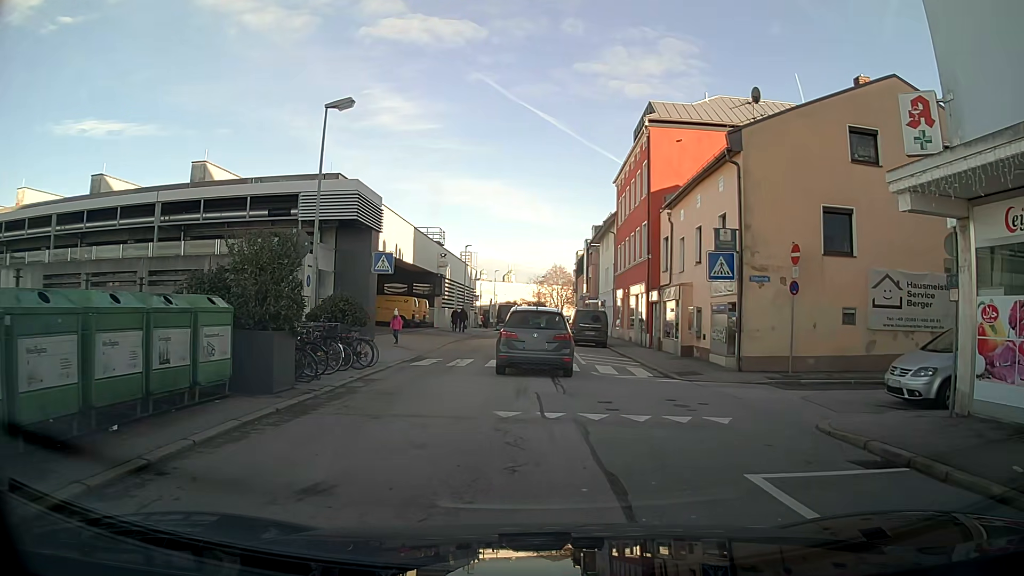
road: residential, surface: asphalt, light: Day
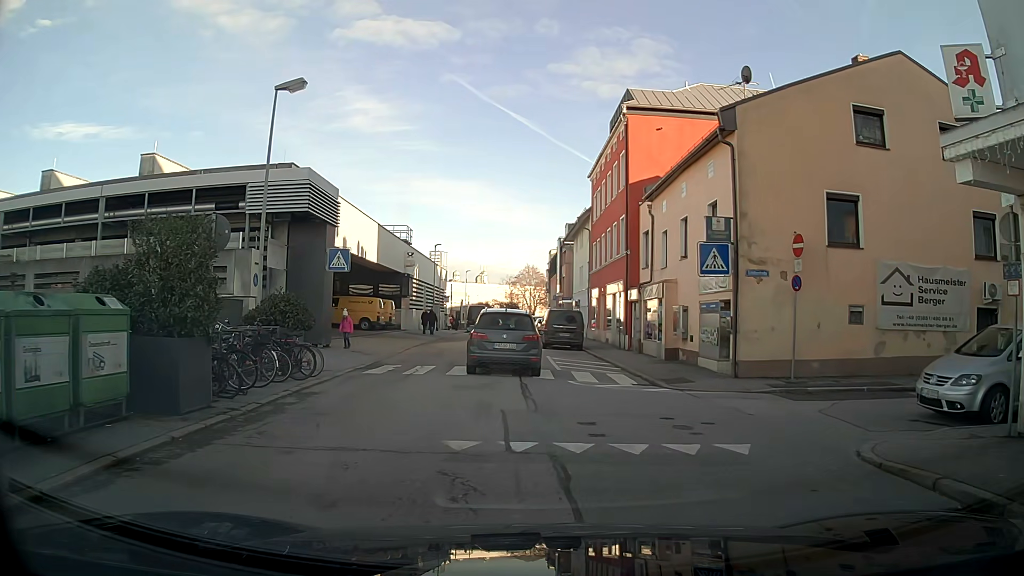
(0.0, +2.1) m; +2°
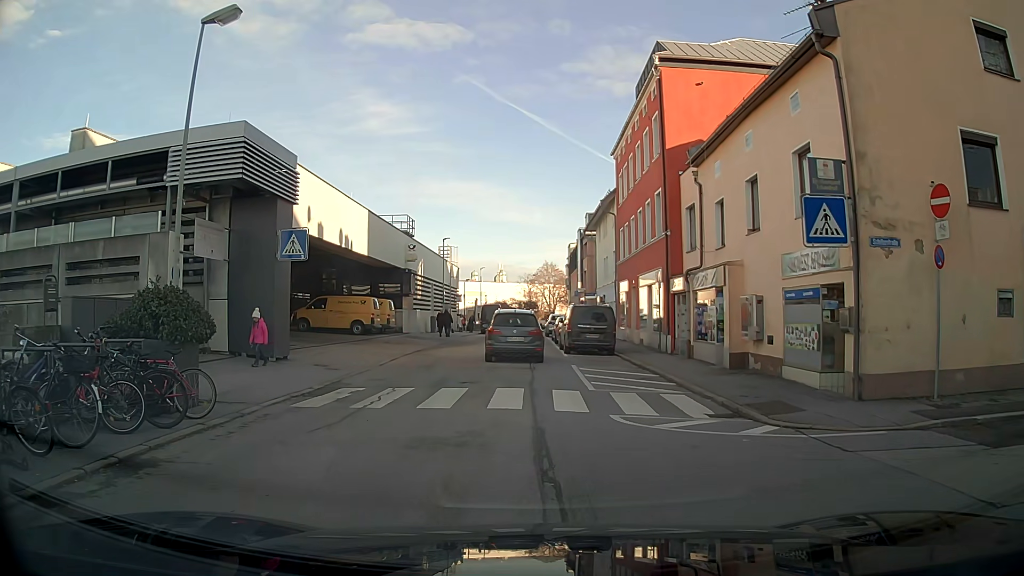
(-0.1, +5.6) m; -3°
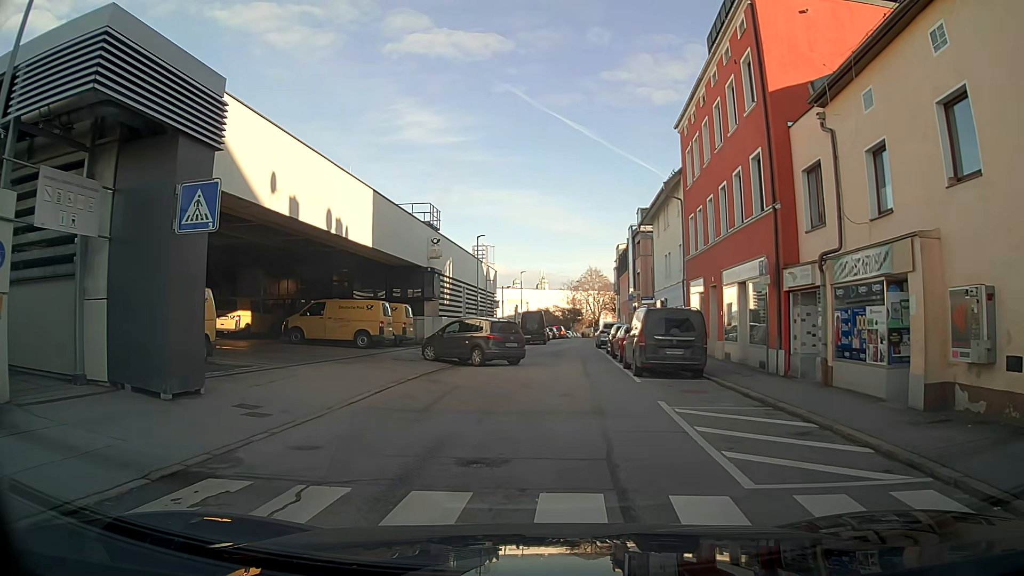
(-0.2, +7.7) m; -3°
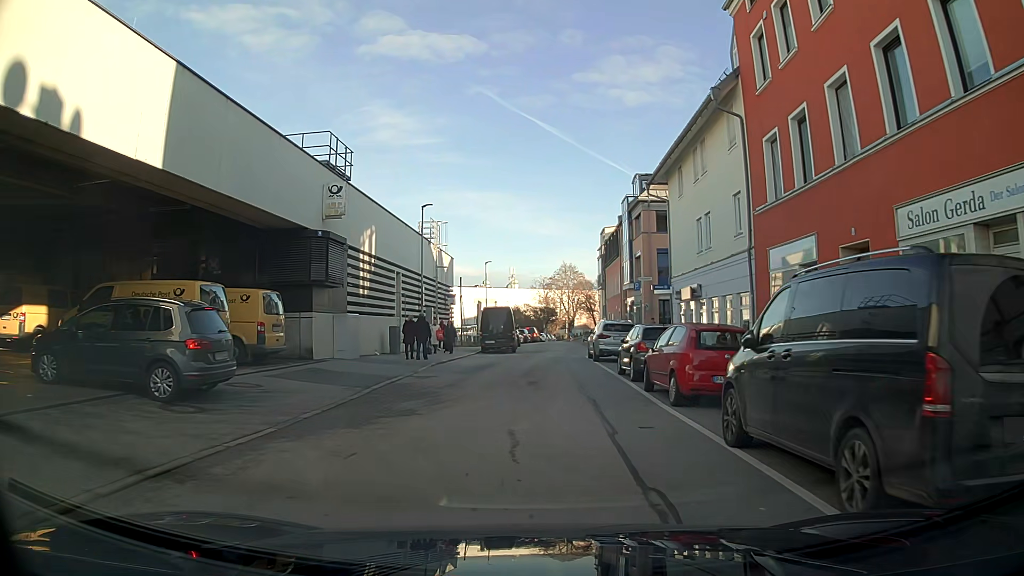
(+0.3, +14.2) m; +3°
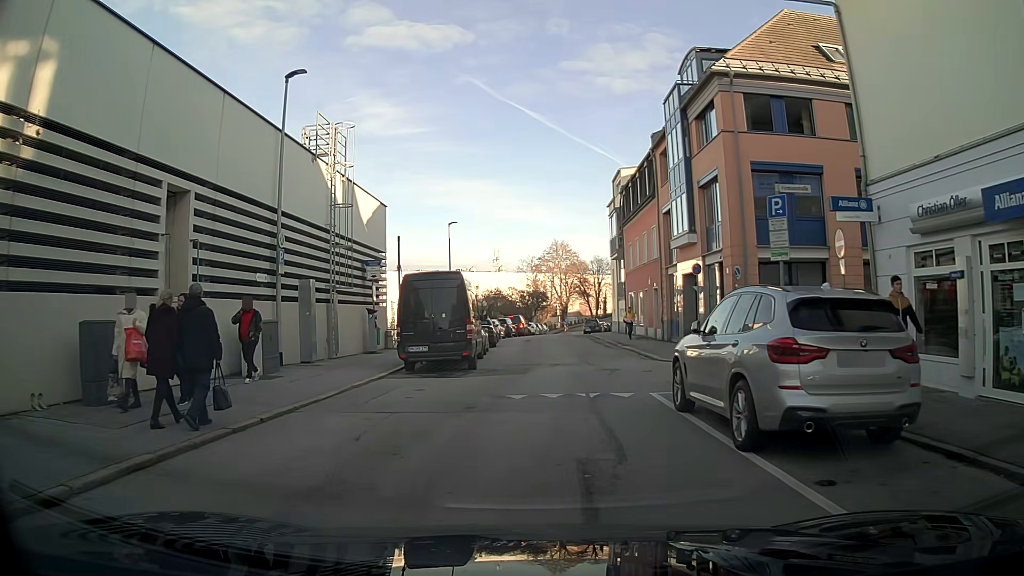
(+0.1, +20.1) m; +1°
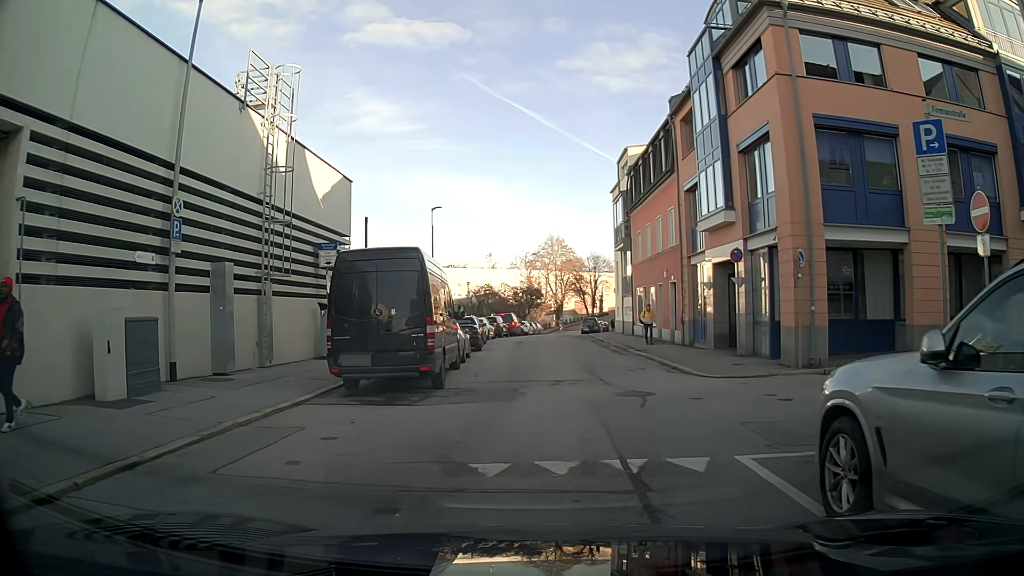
(0.0, +5.3) m; 0°
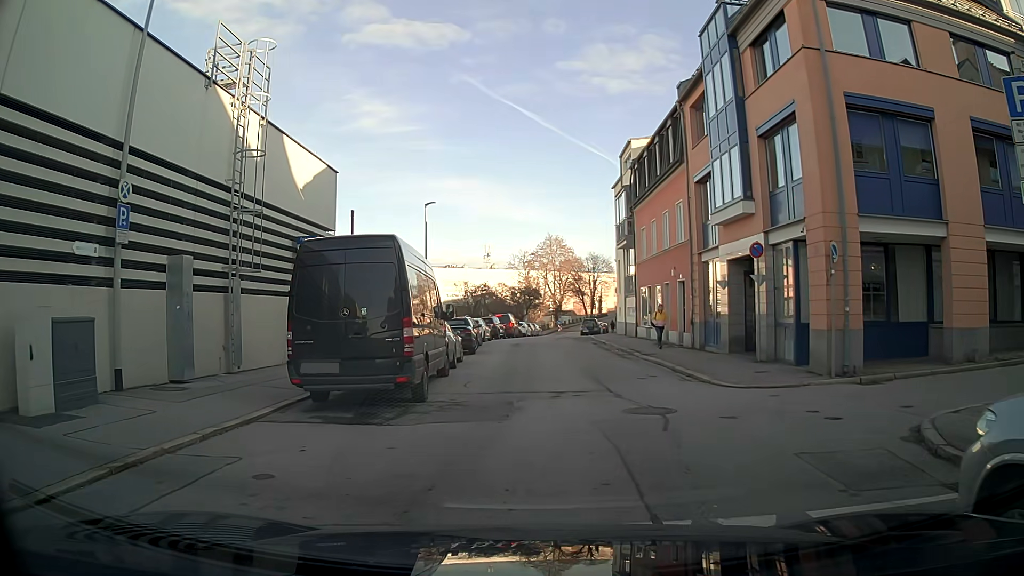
(0.0, +1.8) m; +1°
(0, +10) (+1, +20) (+1, +30) (+1, +40) (+1, +50) (+2, +60) (+2, +70) (+4, +80) (+5, +90) (+6, +100) m
